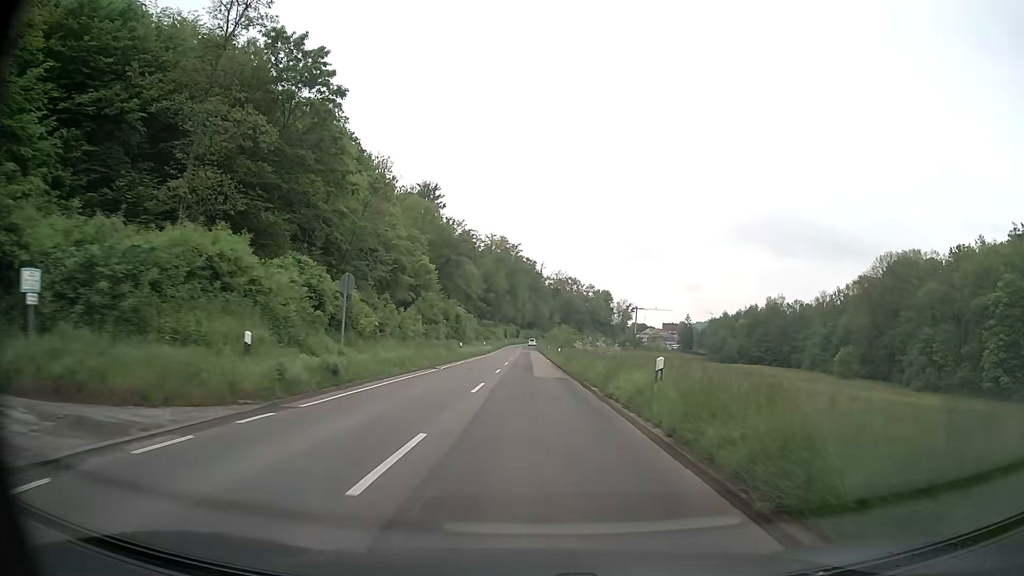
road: secondary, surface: asphalt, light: Day
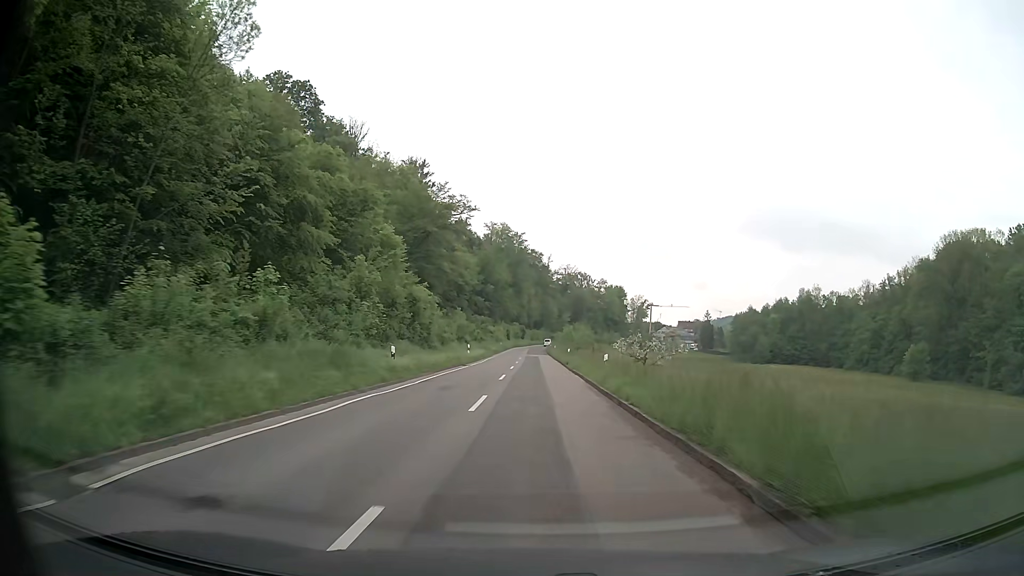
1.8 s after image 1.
(-0.1, +28.2) m; 0°
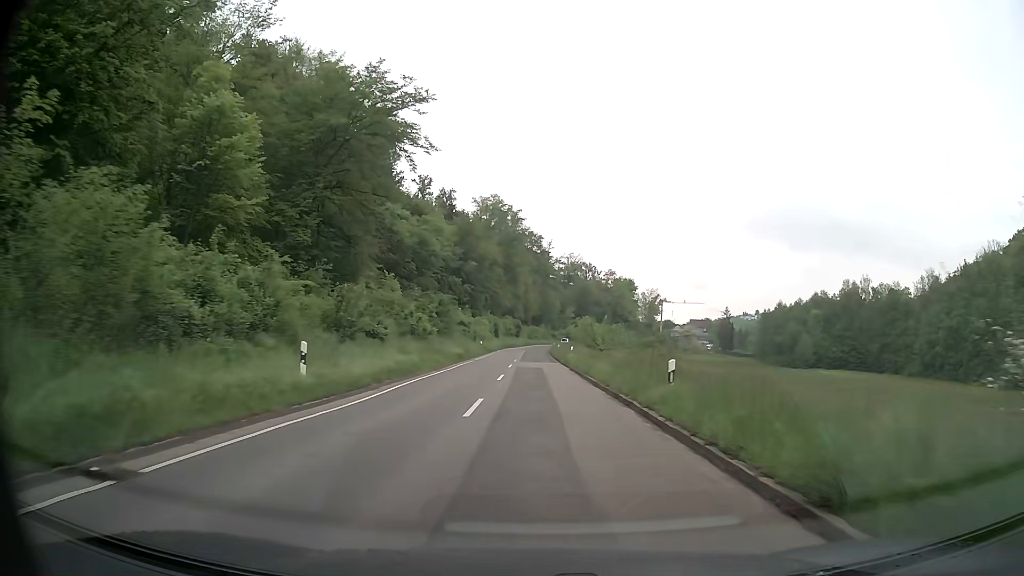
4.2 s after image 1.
(0.0, +37.5) m; 0°
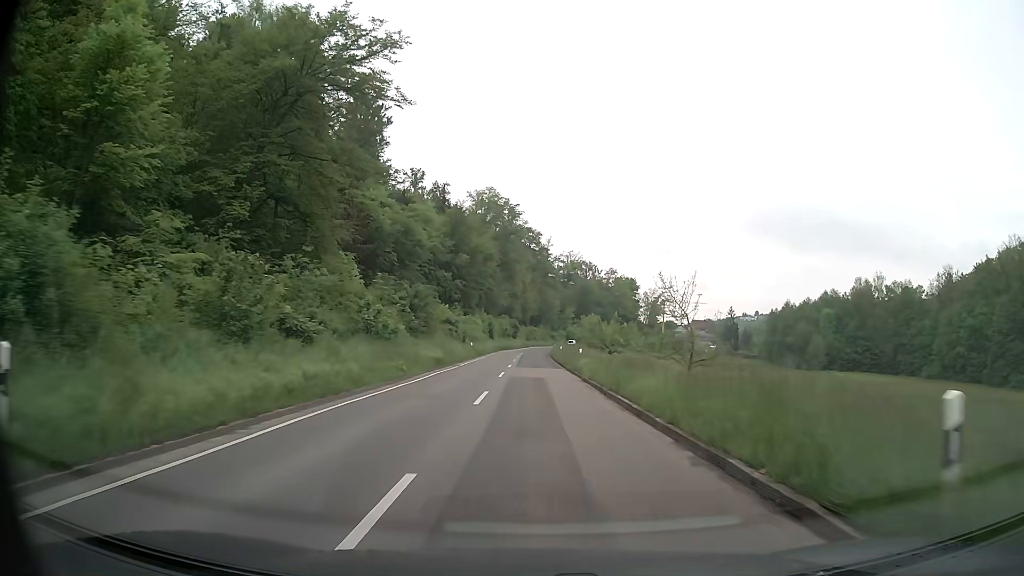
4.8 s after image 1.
(0.0, +9.3) m; 0°
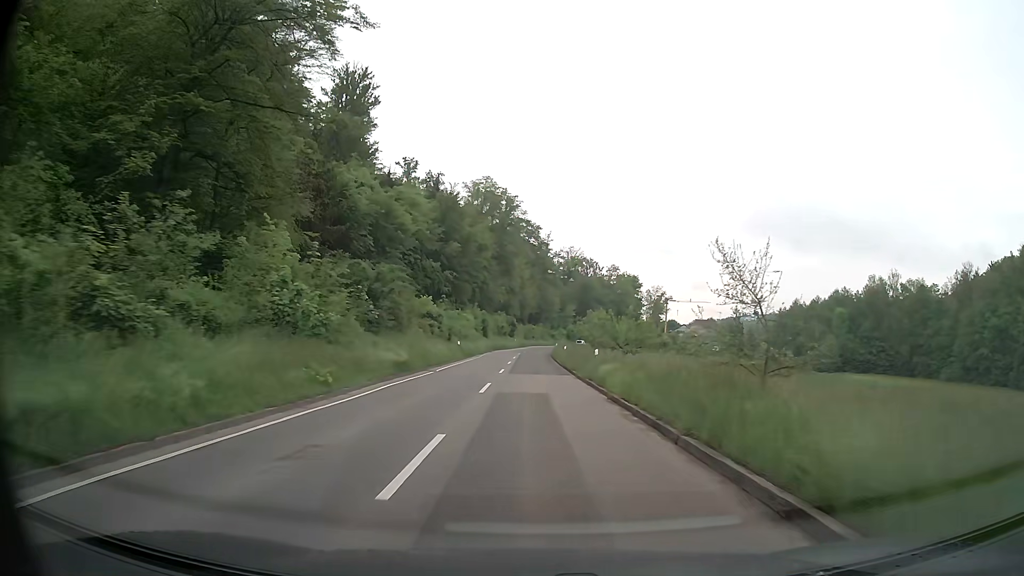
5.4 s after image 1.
(0.0, +9.3) m; 0°
